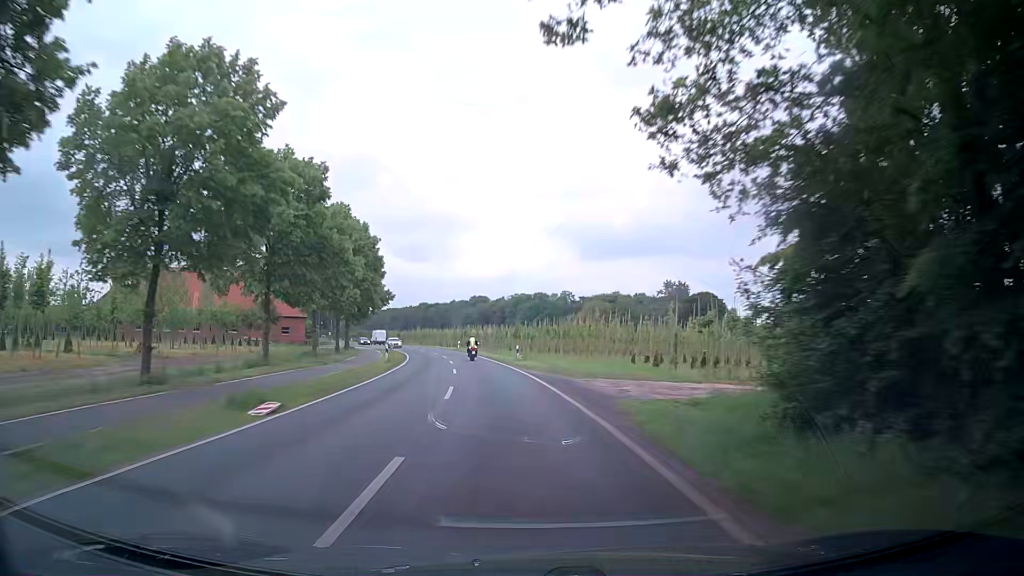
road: secondary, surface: asphalt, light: Day
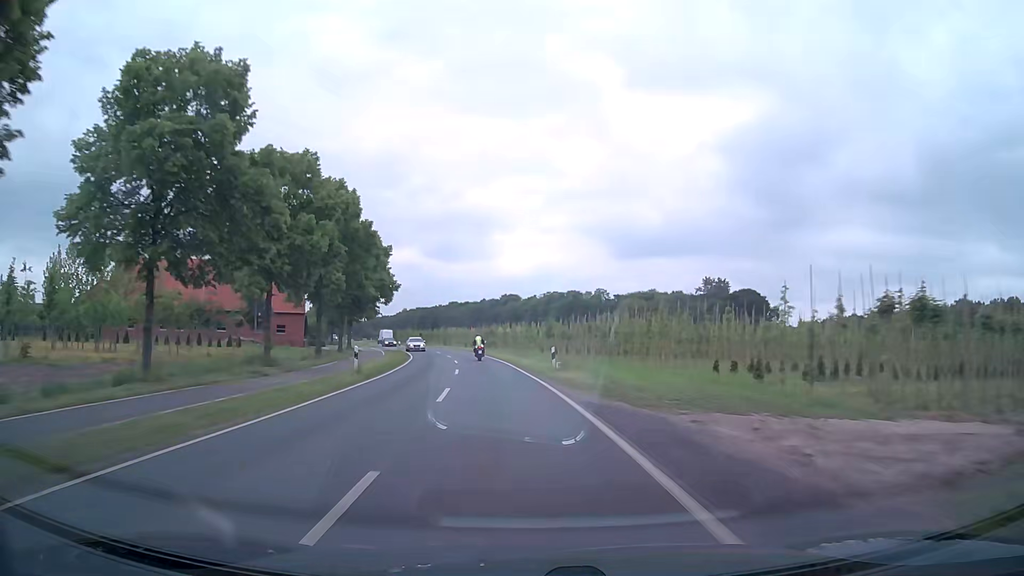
(-0.3, +12.9) m; -3°
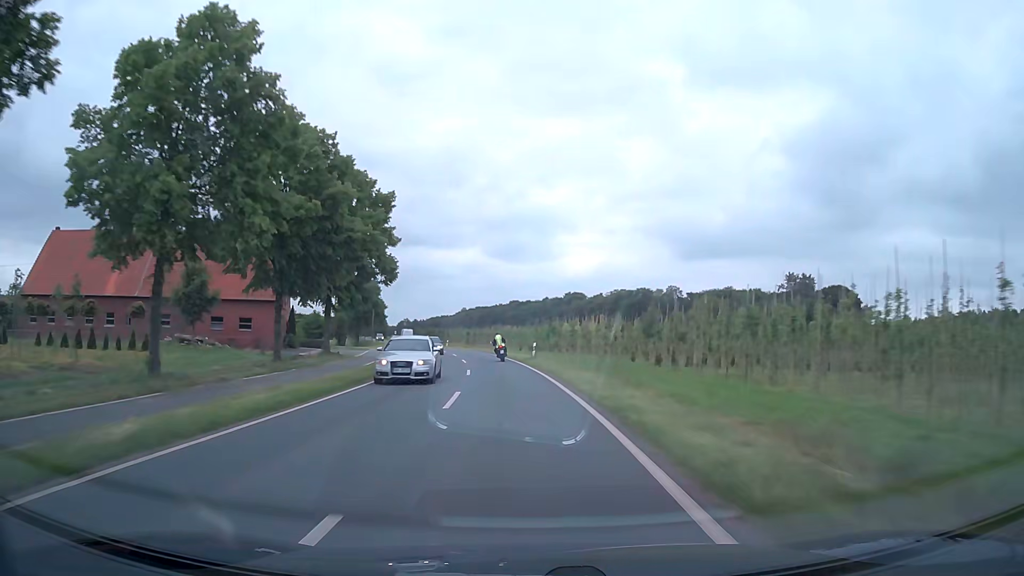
(-0.9, +25.8) m; -5°
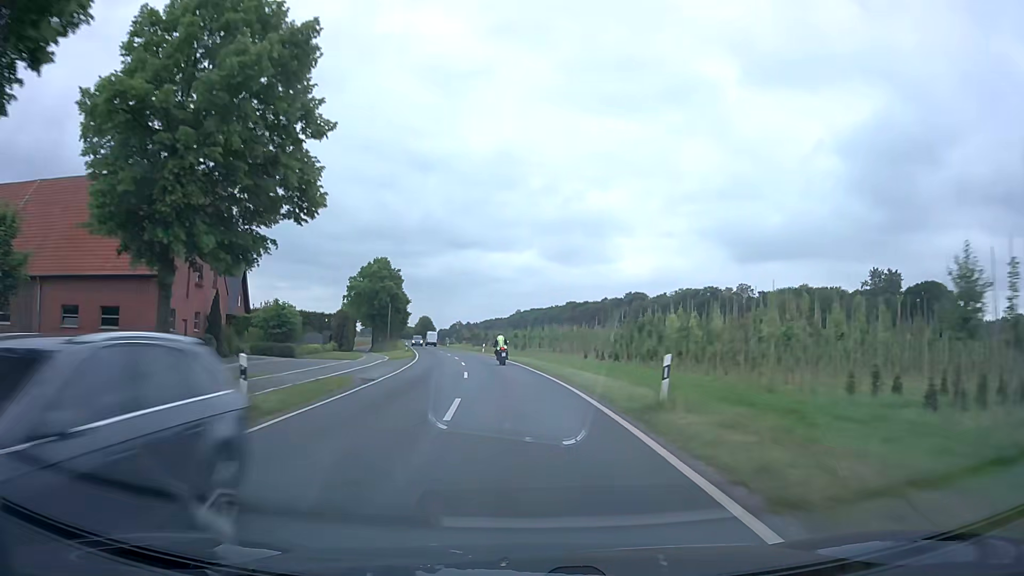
(-1.1, +25.7) m; -5°
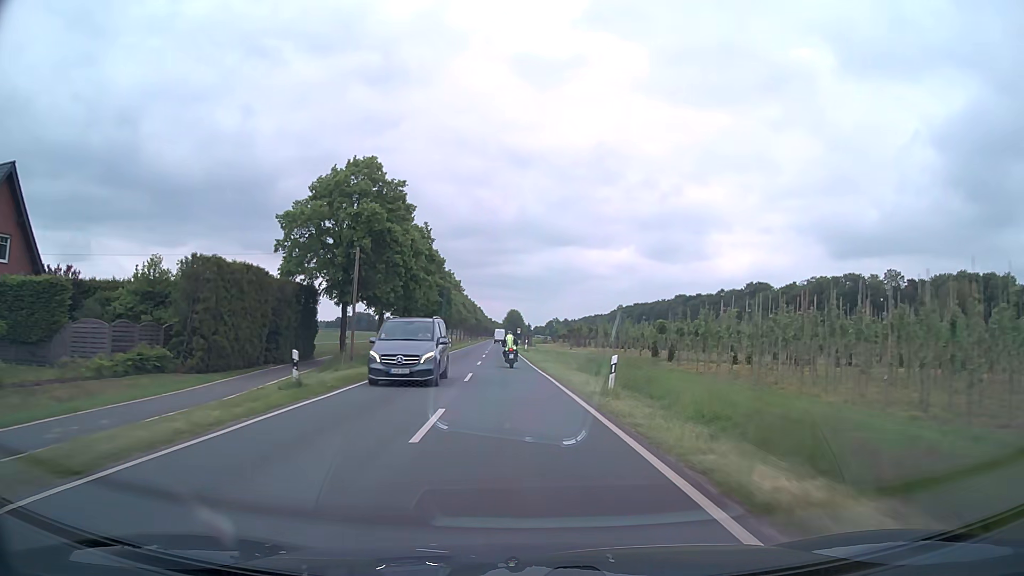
(-4.3, +50.2) m; -9°
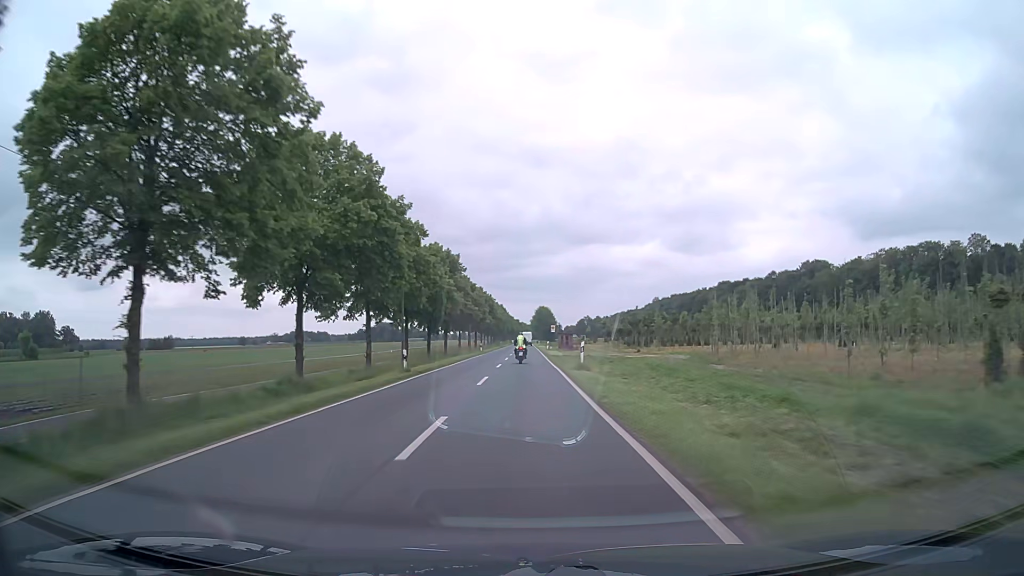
(-1.2, +37.3) m; -3°
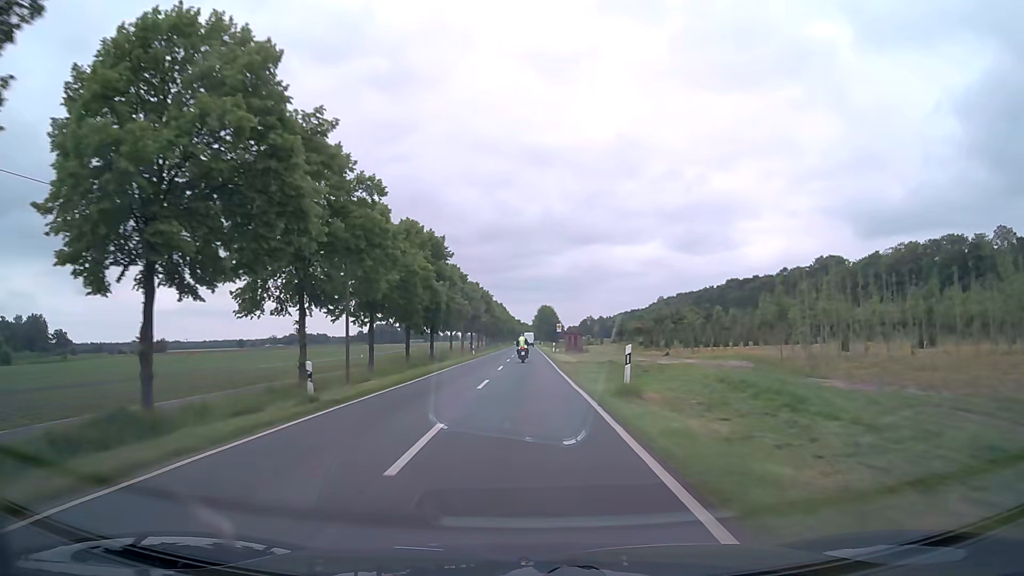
(0.0, +12.7) m; 0°
